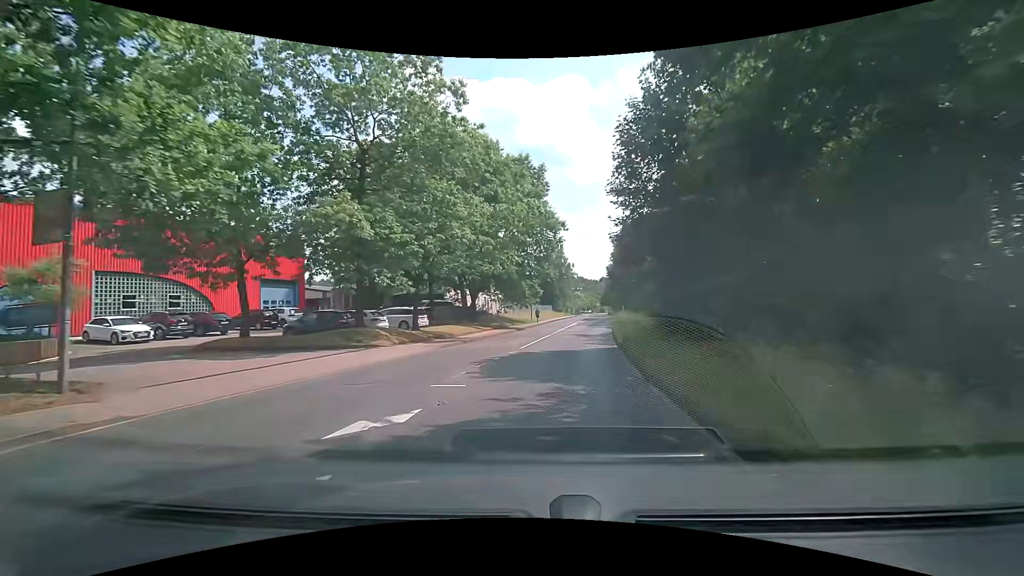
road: tertiary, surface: asphalt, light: Day
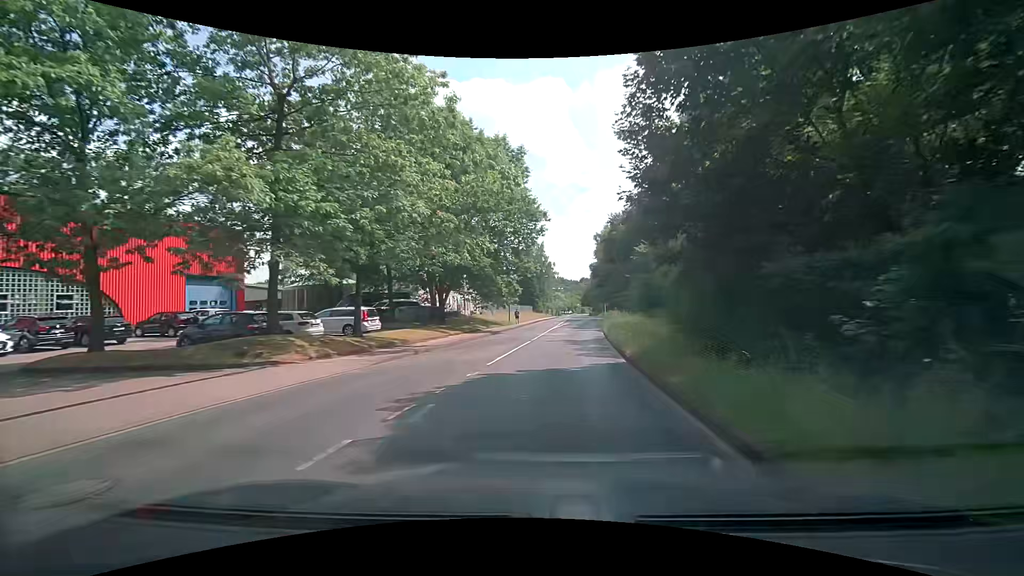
(0.0, +6.1) m; +3°
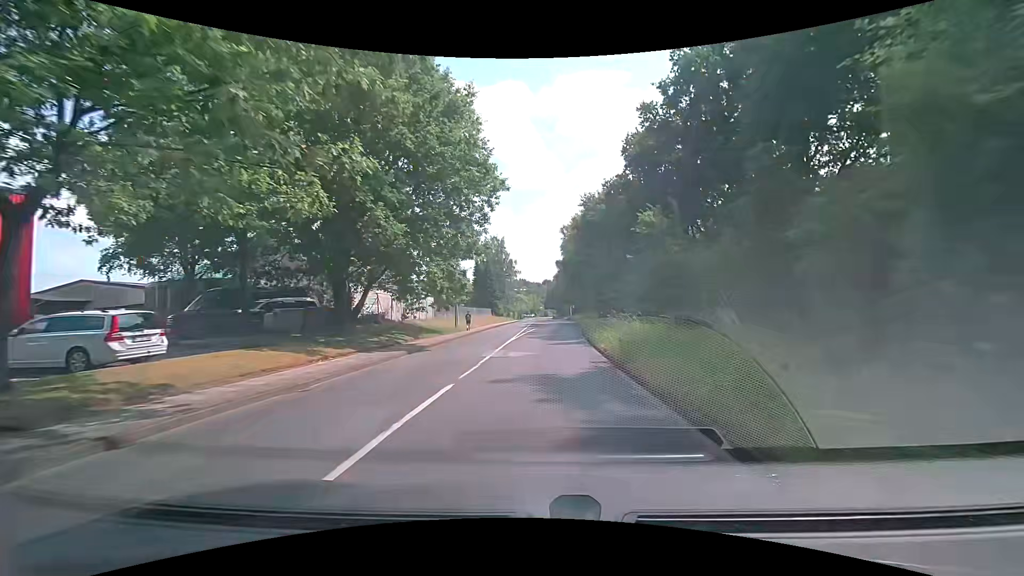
(+0.3, +13.1) m; +3°
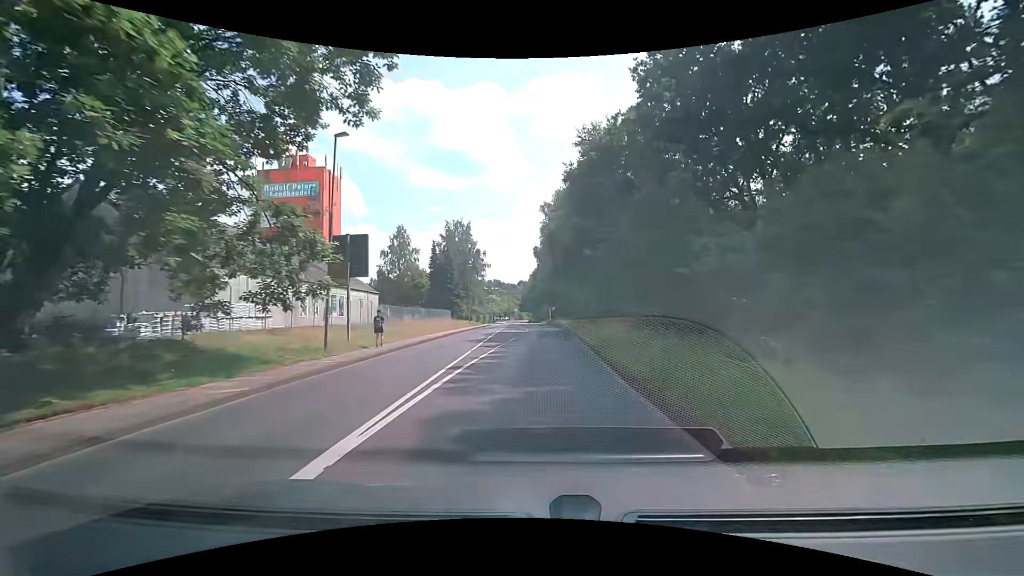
(+0.8, +21.2) m; +4°
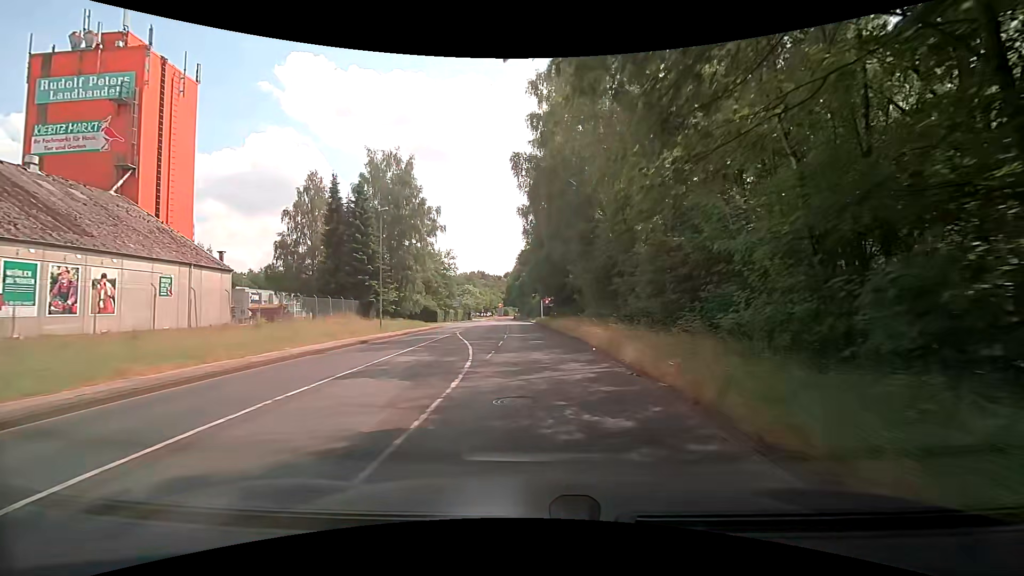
(+0.5, +36.3) m; 0°
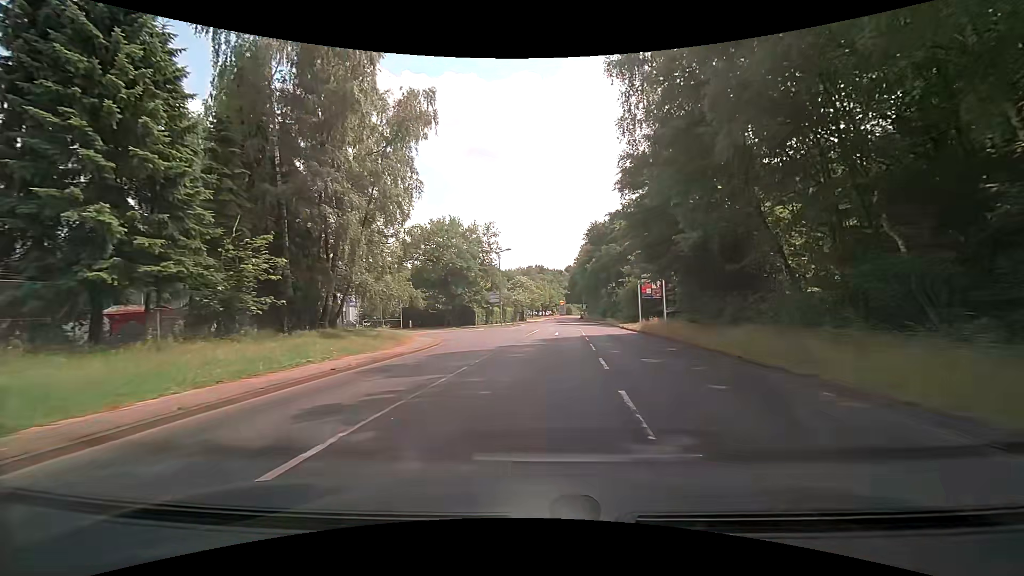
(-1.6, +32.2) m; -6°
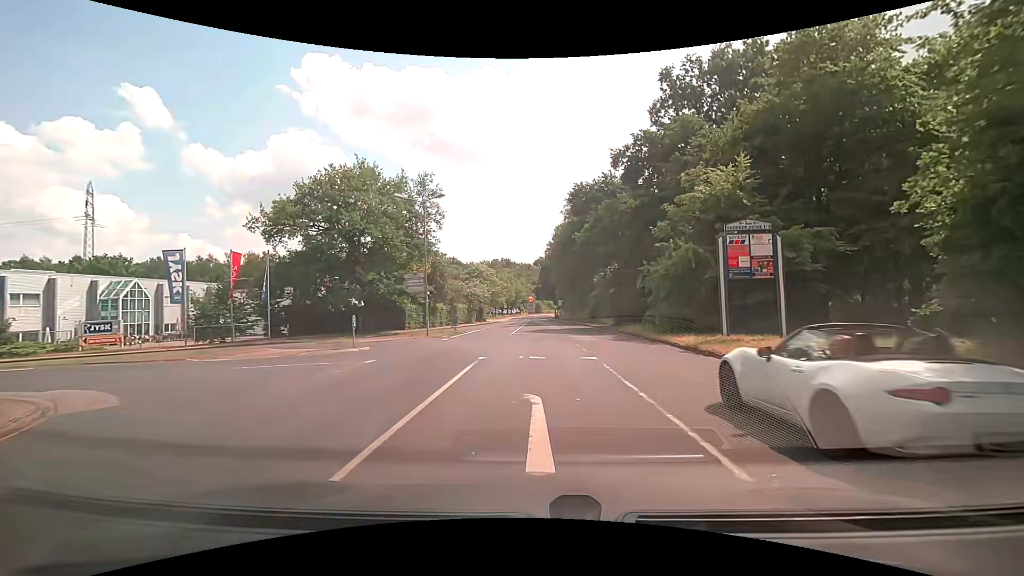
(+0.7, +25.0) m; +4°
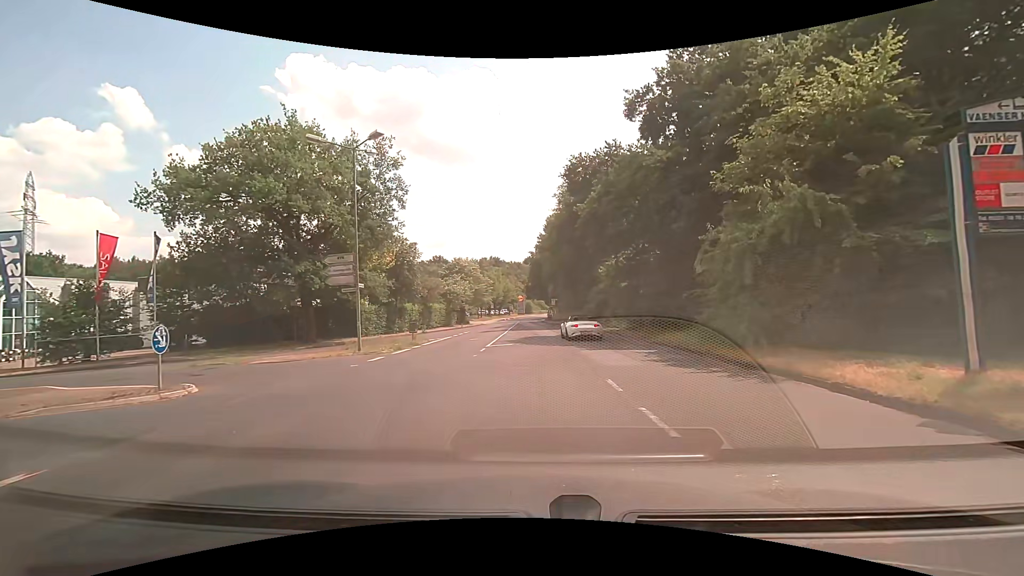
(+0.1, +10.7) m; 0°
(-1, +10) (-8, +17) (-18, +18) (-28, +18) (-38, +17) (-48, +16) (-58, +16) (-68, +16) (-78, +16) (-88, +16) m
